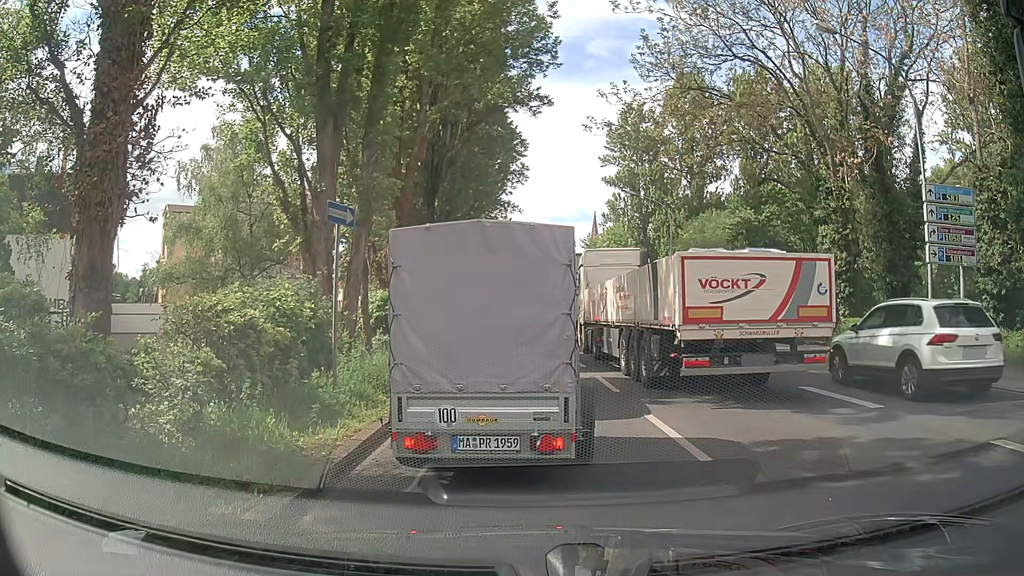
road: primary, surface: asphalt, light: Day
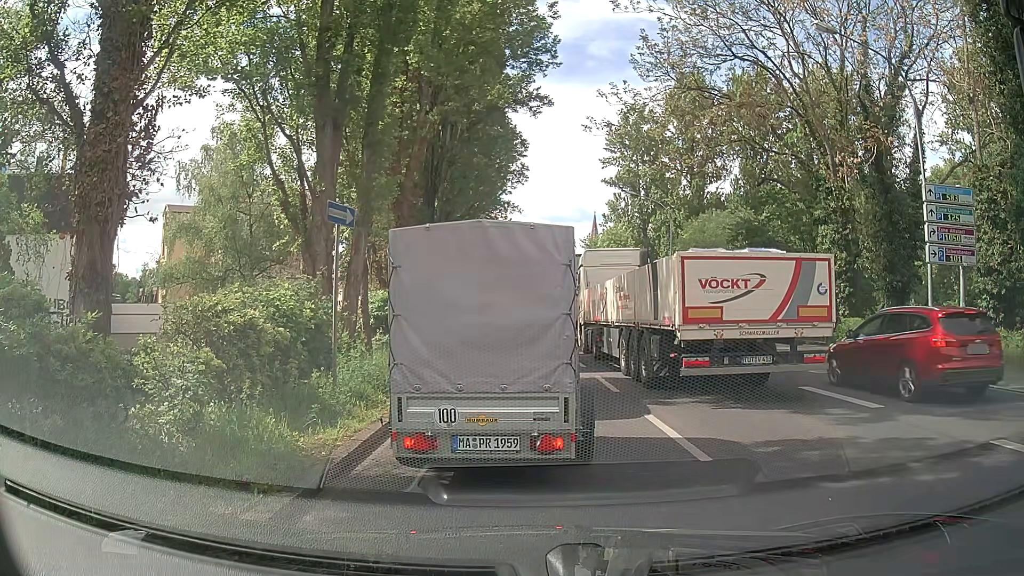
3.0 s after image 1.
(0.0, 0.0) m; 0°
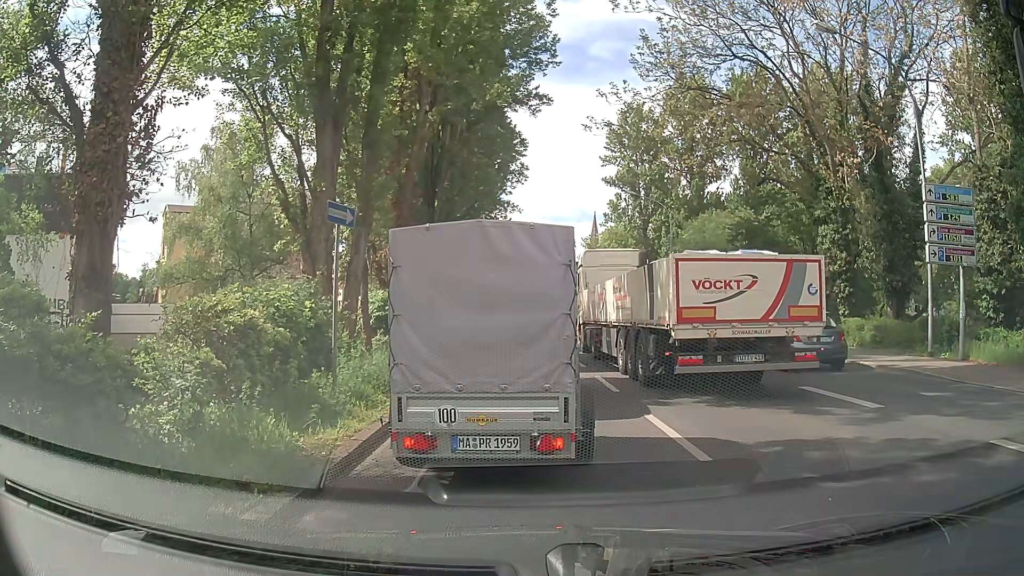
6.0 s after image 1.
(0.0, 0.0) m; 0°
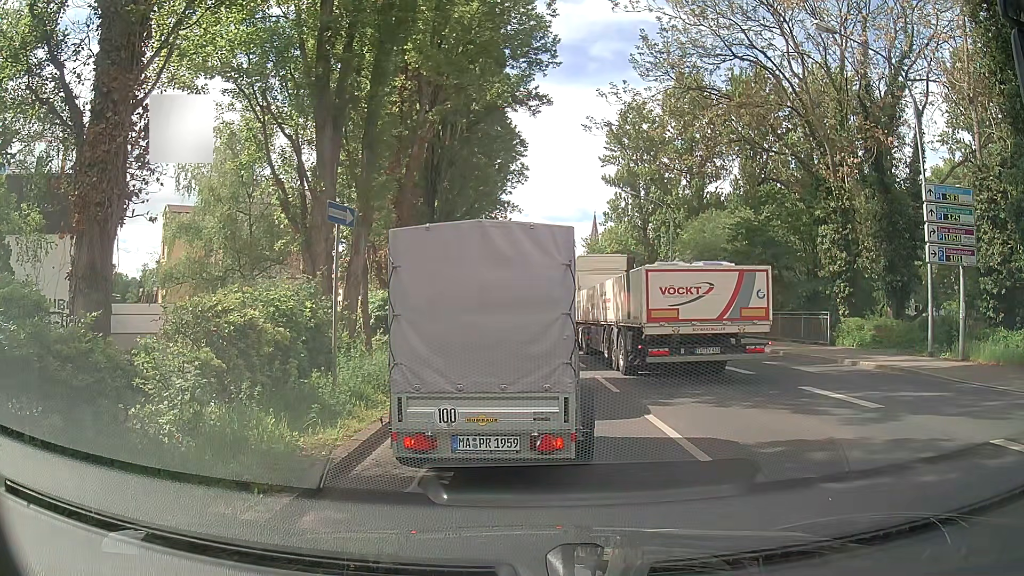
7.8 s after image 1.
(0.0, 0.0) m; 0°
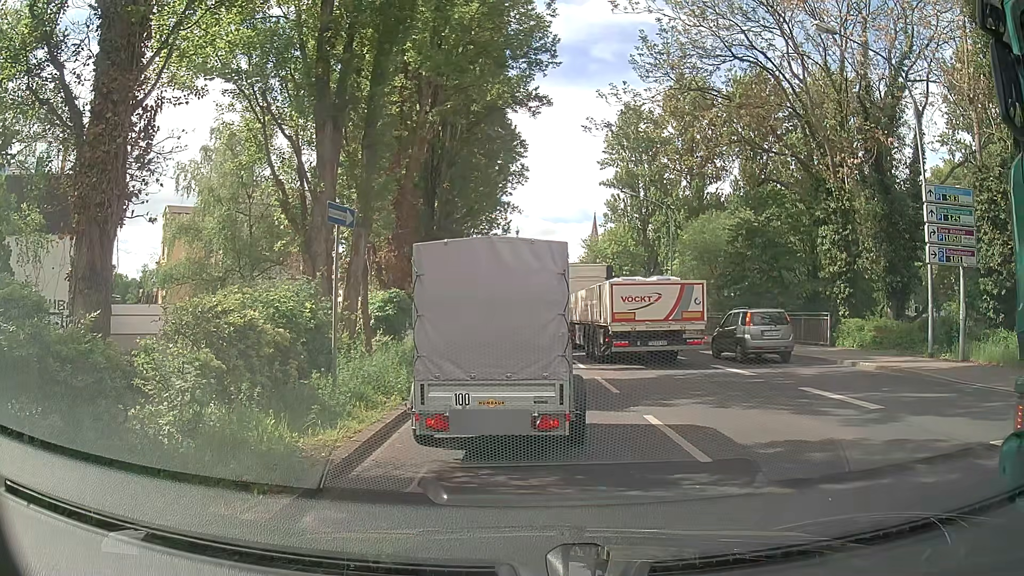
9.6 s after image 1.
(0.0, 0.0) m; 0°
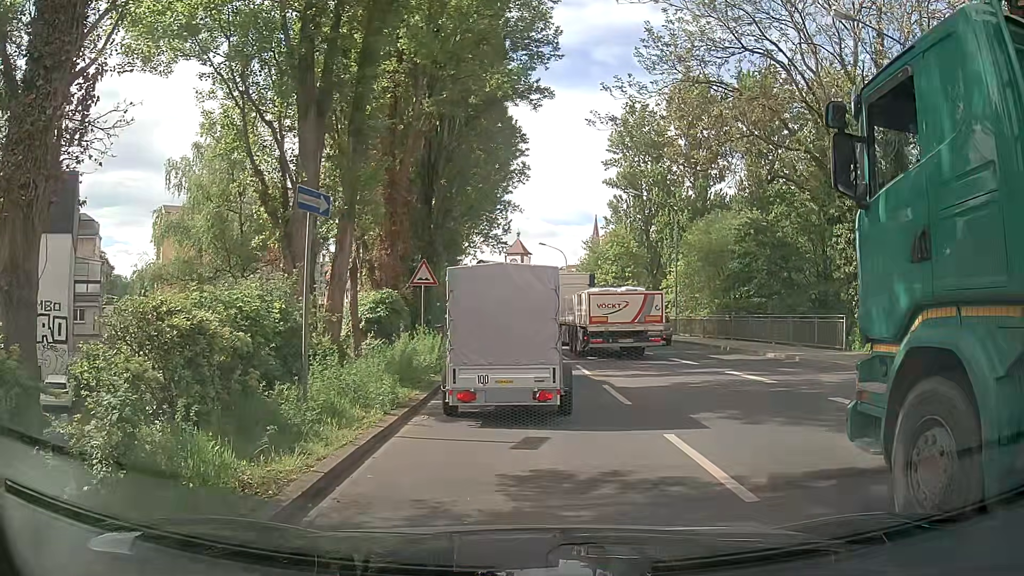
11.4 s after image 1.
(0.0, +1.5) m; -1°
